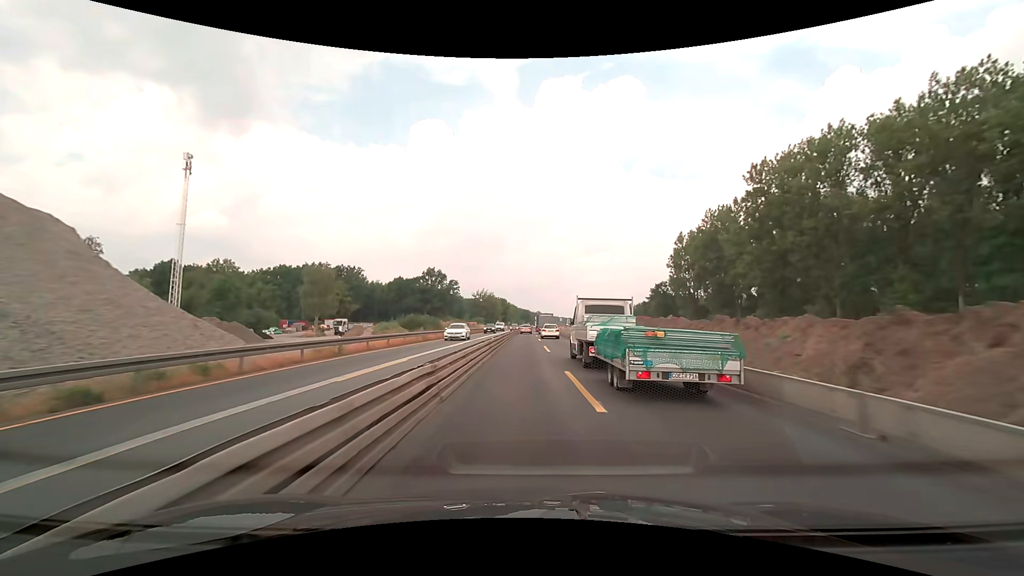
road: motorway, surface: asphalt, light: Day
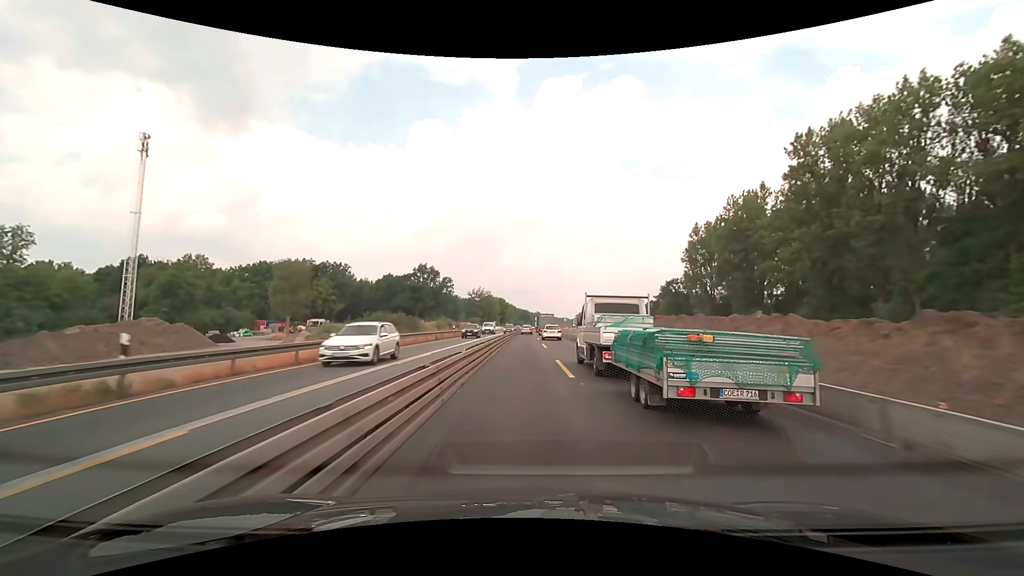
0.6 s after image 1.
(0.0, +12.5) m; 0°
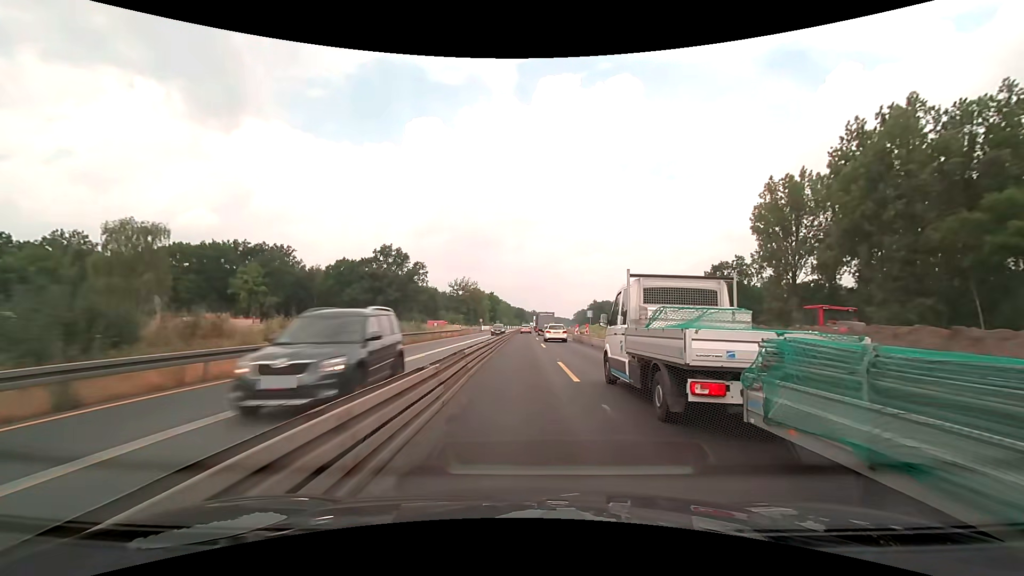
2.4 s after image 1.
(+0.2, +37.5) m; +1°
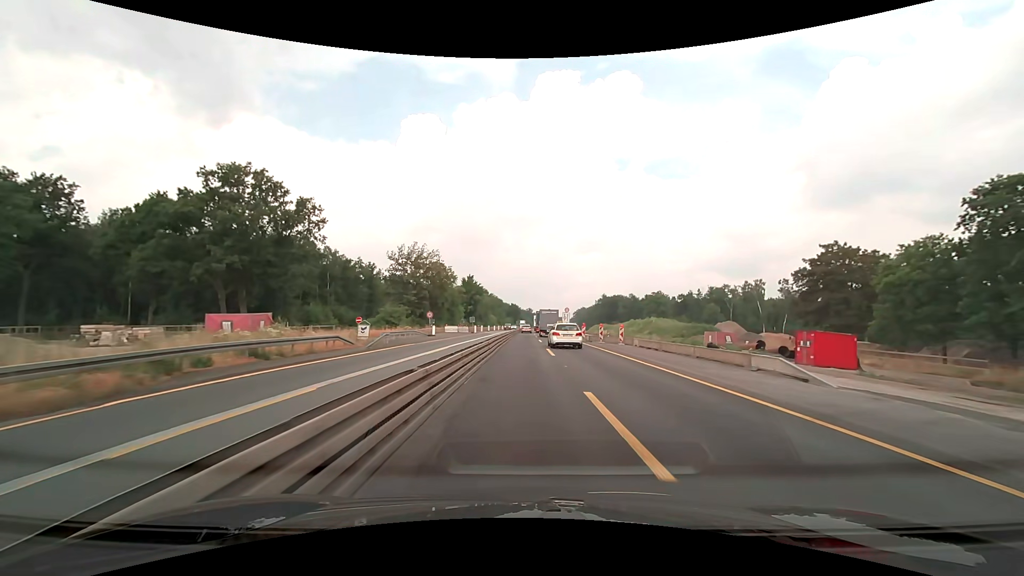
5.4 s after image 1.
(+0.3, +62.5) m; +1°
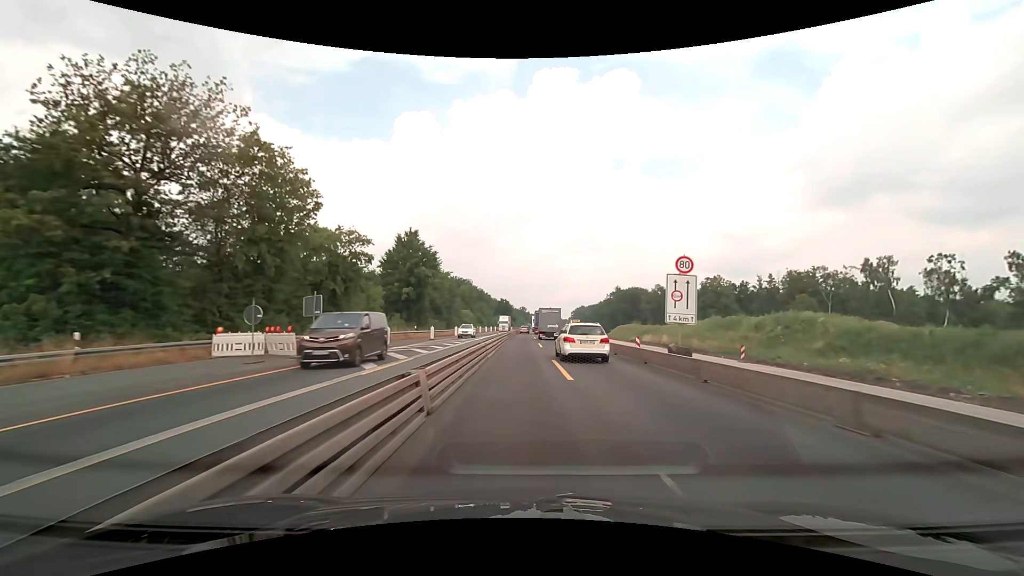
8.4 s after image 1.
(+0.4, +62.5) m; +1°
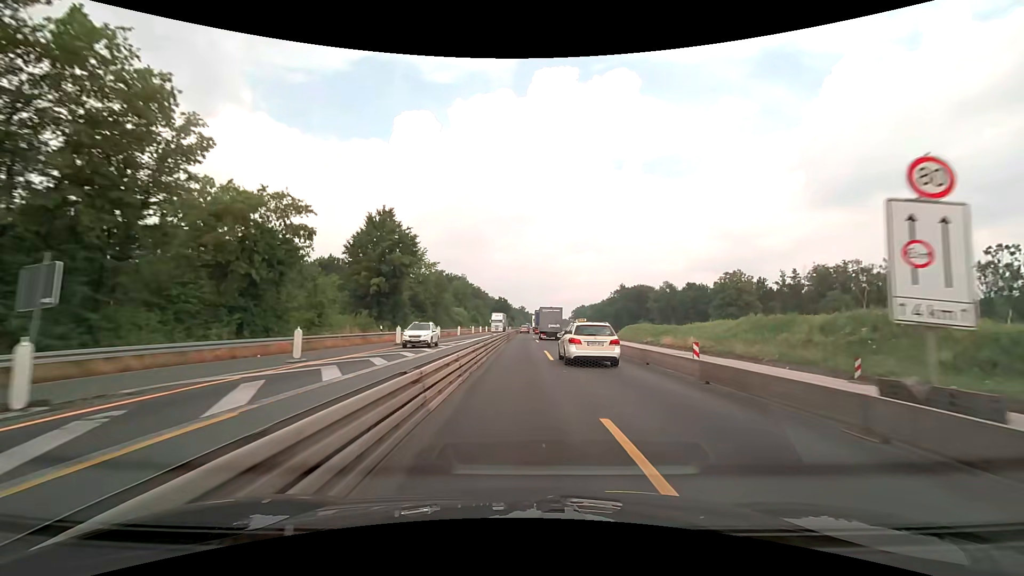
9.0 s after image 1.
(0.0, +12.5) m; 0°
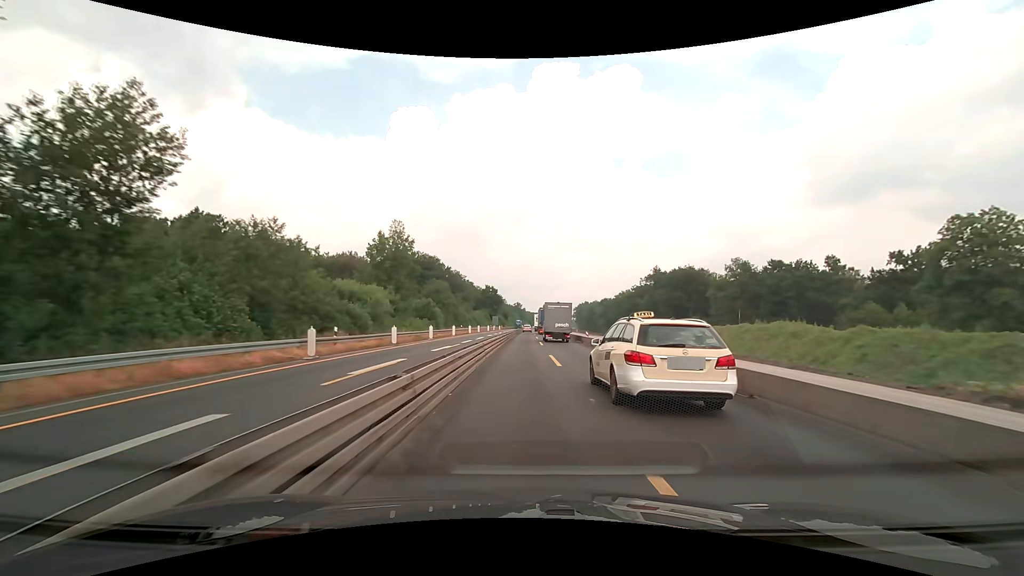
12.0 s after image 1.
(+0.2, +62.6) m; 0°
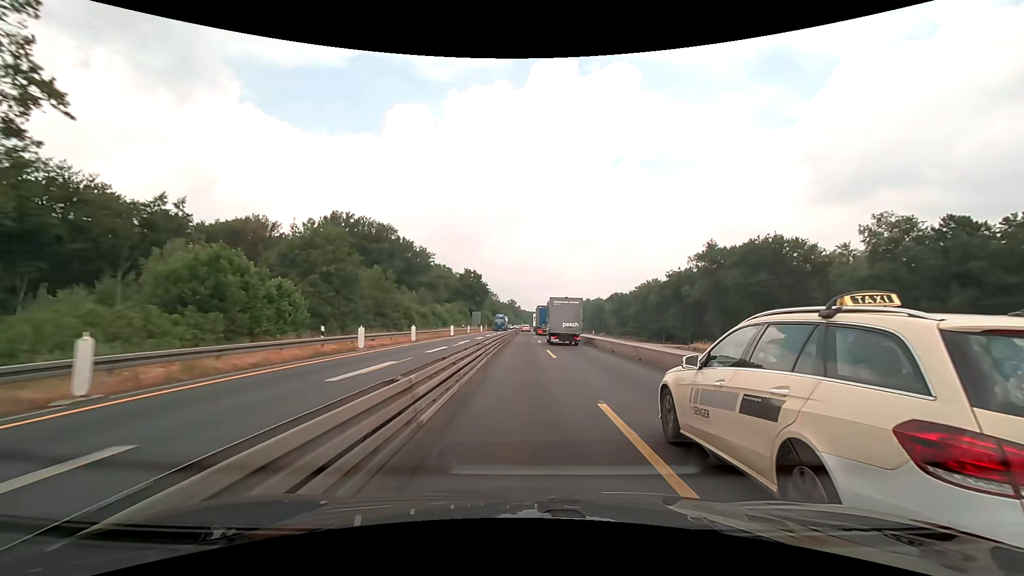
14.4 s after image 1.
(+0.2, +50.2) m; +1°
(0, +10) (0, +20) (0, +30) (0, +40) (0, +50) (0, +60) (+1, +70) (+1, +80) (+1, +90) (+1, +100) m
